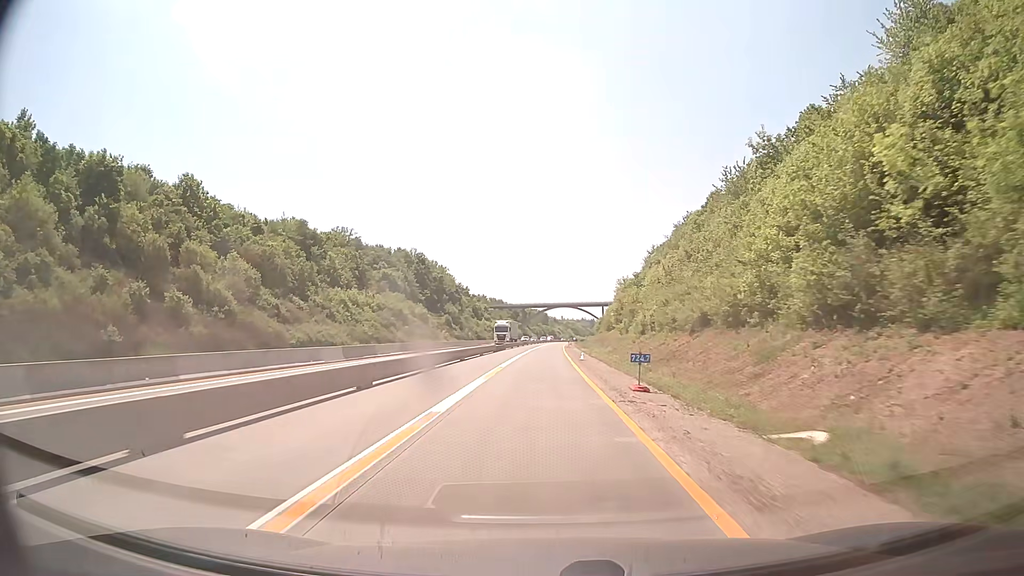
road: motorway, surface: concrete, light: Day
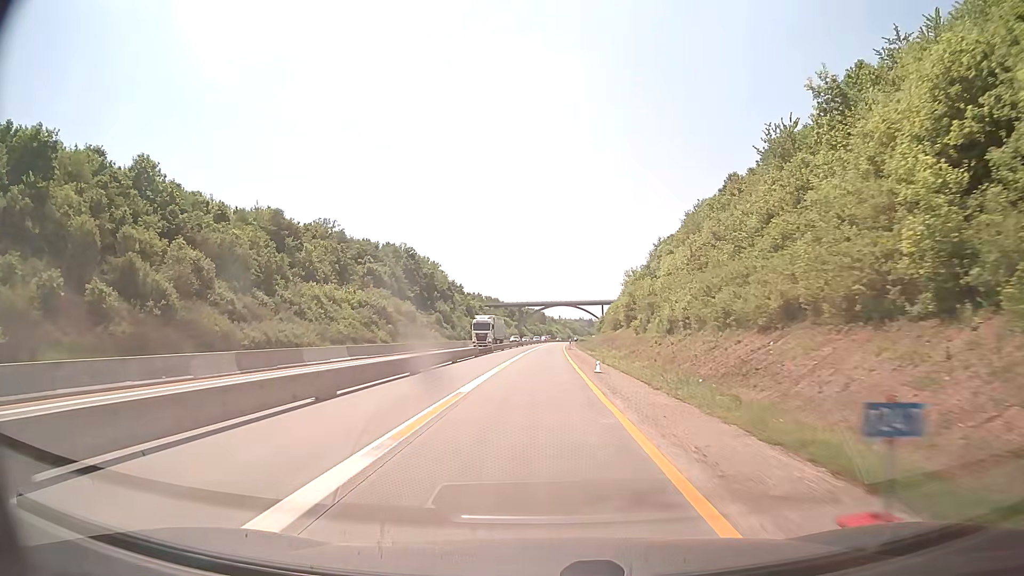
(0.0, +13.1) m; 0°
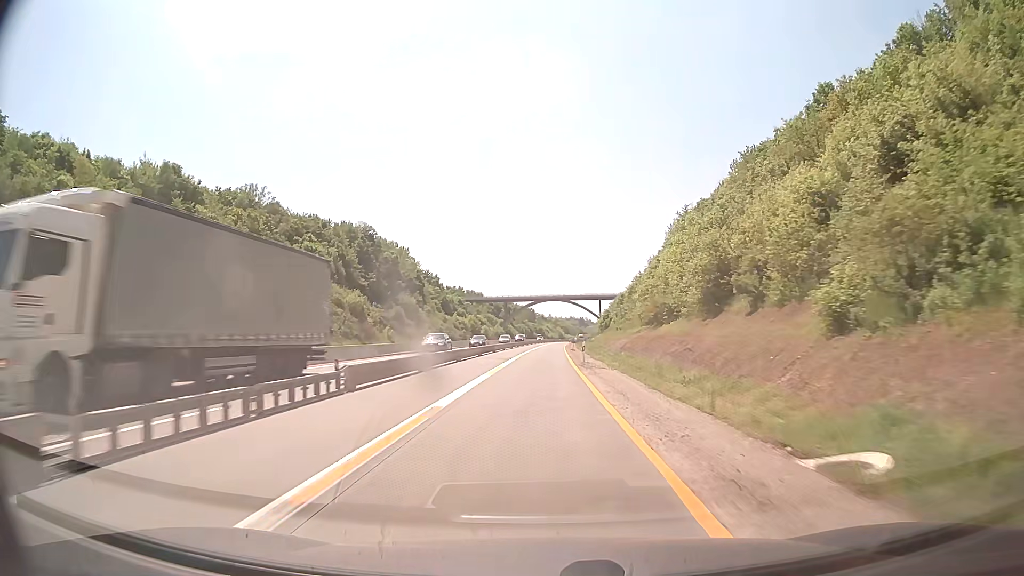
(+0.2, +39.2) m; +1°
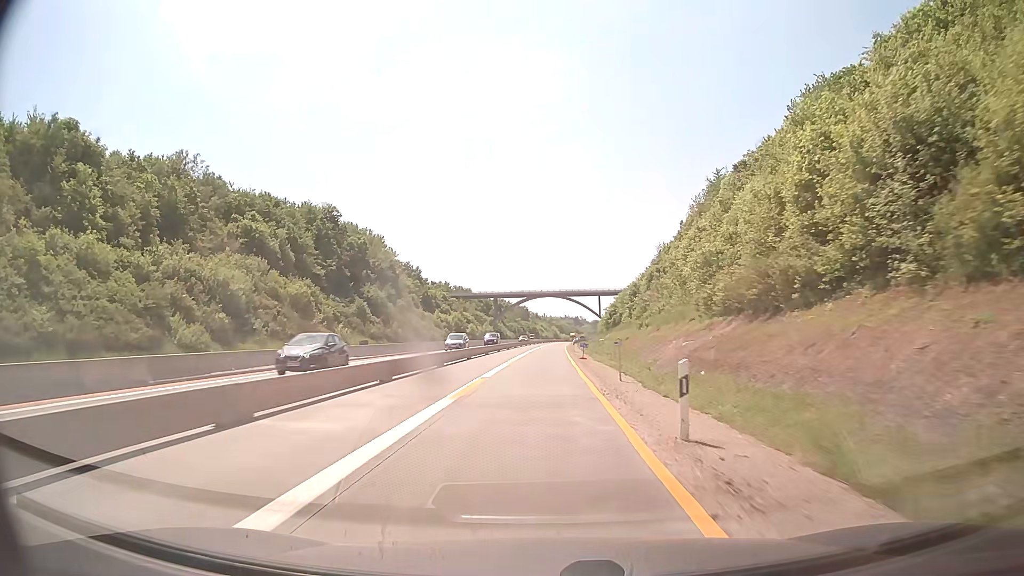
(+0.1, +26.2) m; 0°
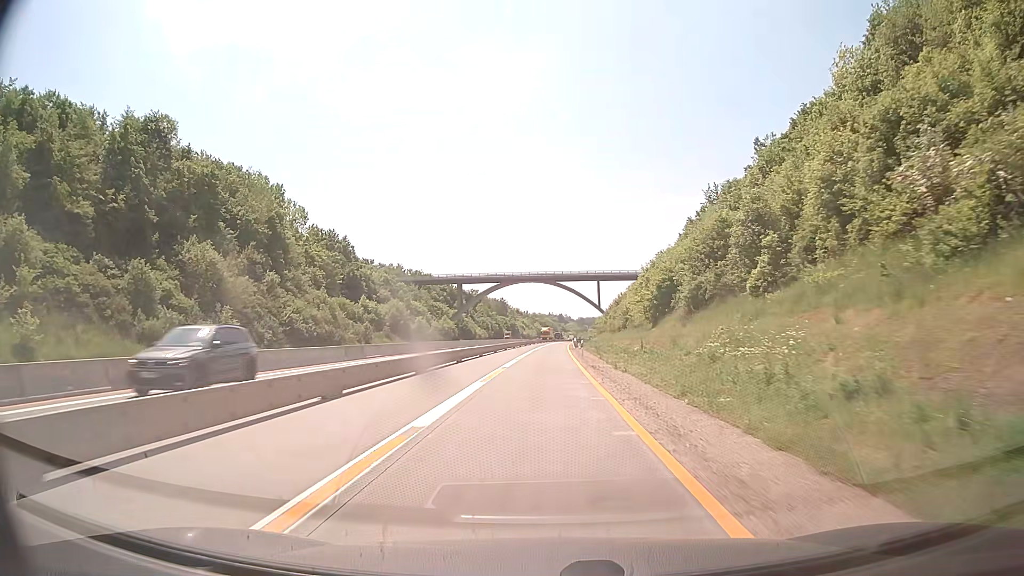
(+0.7, +65.5) m; +1°
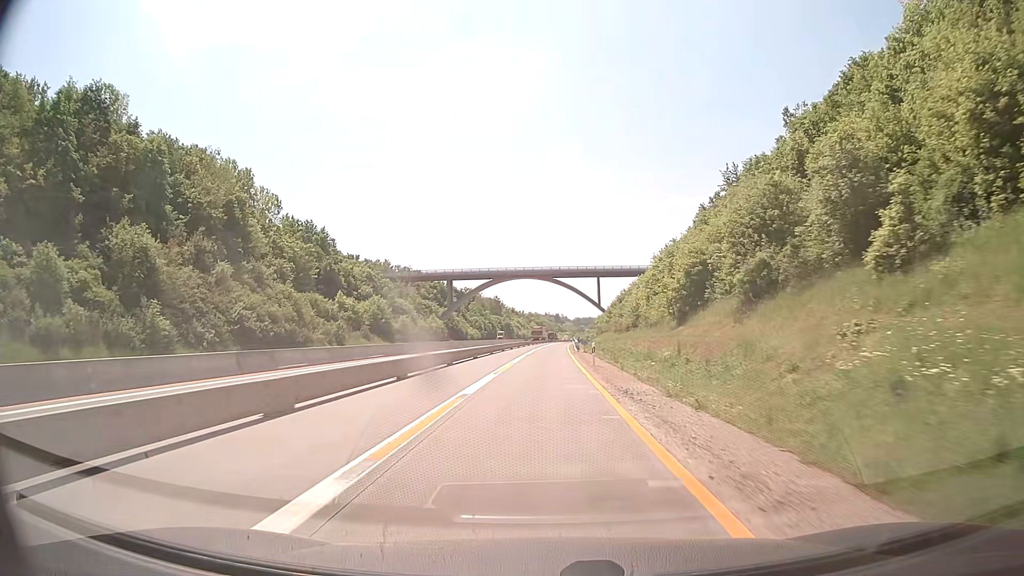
(+0.1, +13.1) m; 0°
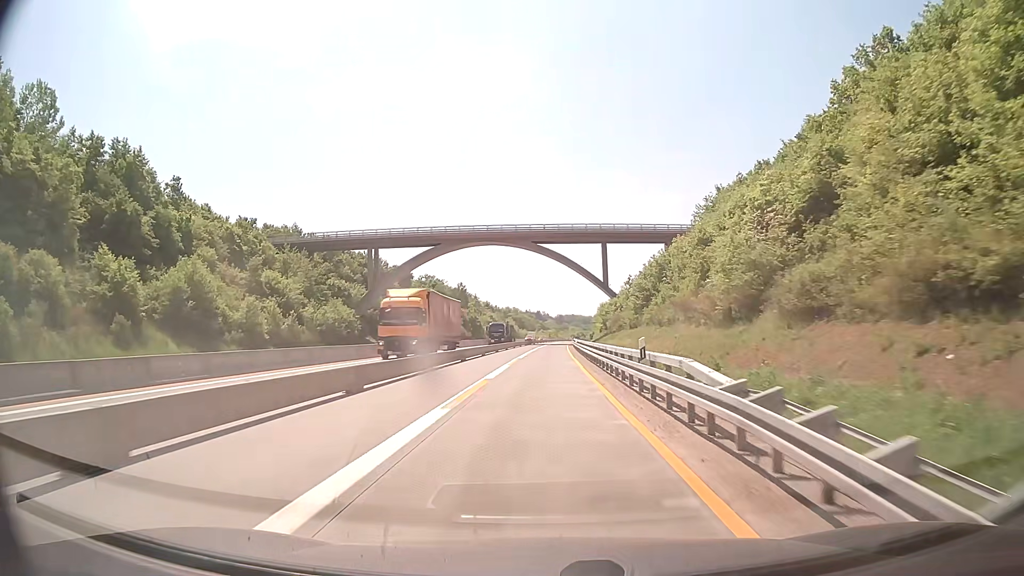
(+0.9, +65.4) m; +2°
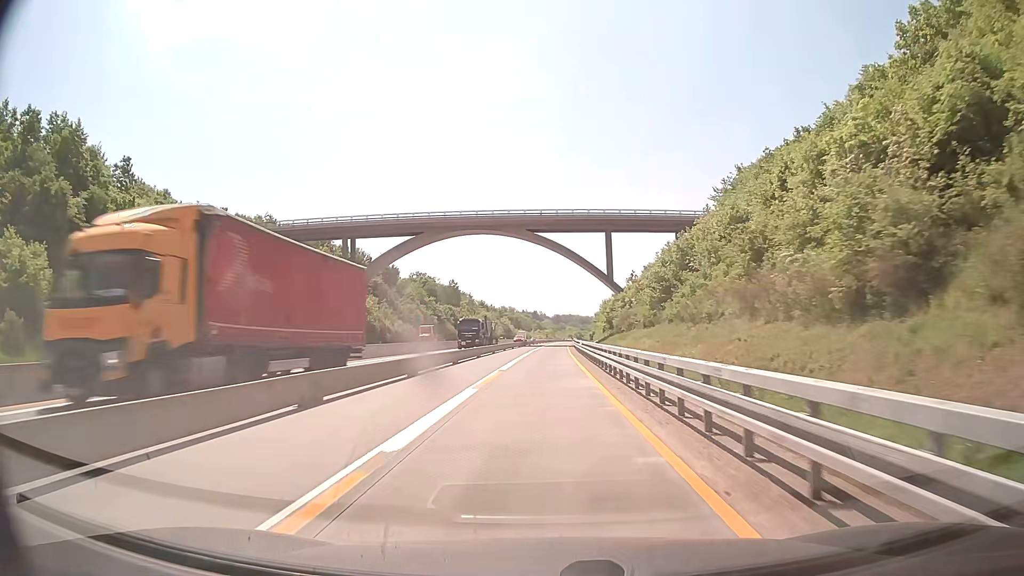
(0.0, +13.1) m; 0°
(0, +10) (0, +20) (0, +30) (0, +40) (0, +50) (+1, +60) (+1, +70) (+1, +80) (+2, +90) (+2, +100) m
